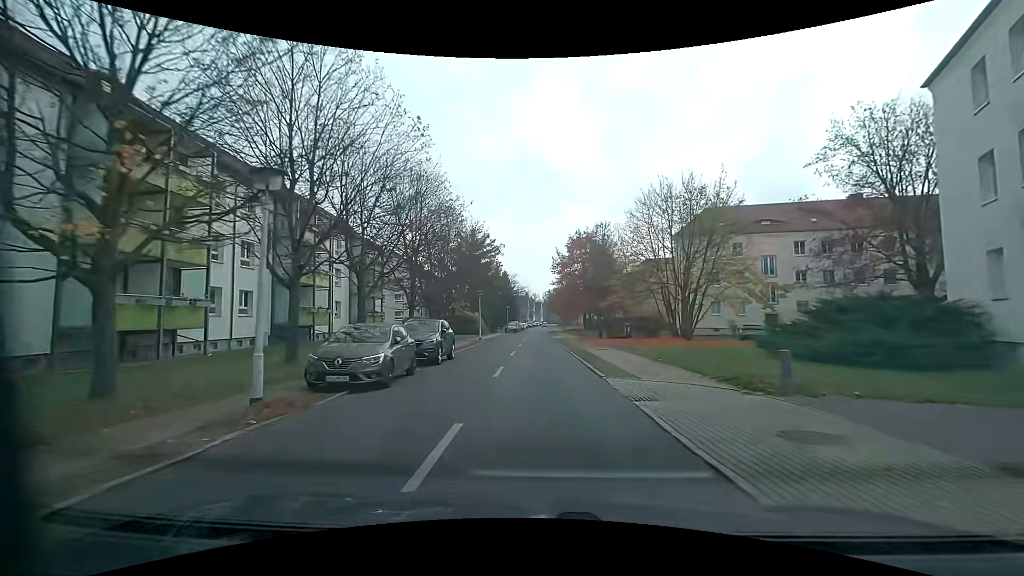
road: residential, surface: asphalt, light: Day
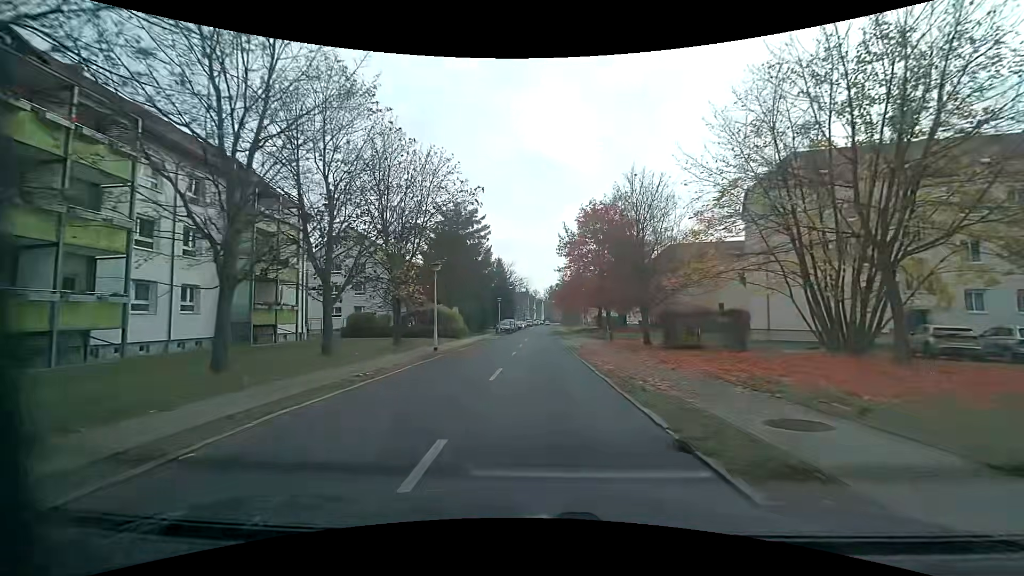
(0.0, +19.1) m; 0°
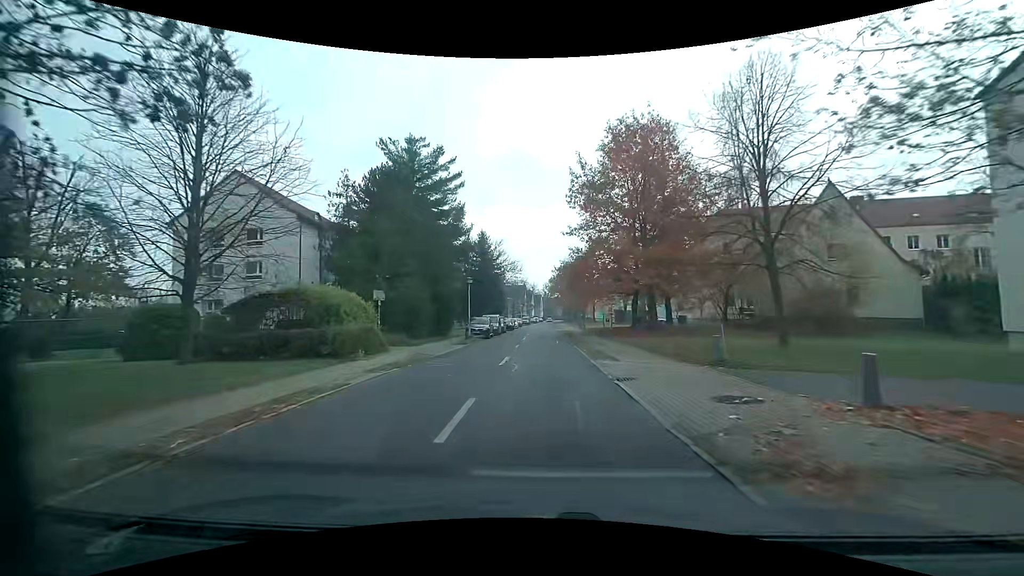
(+0.1, +24.3) m; 0°
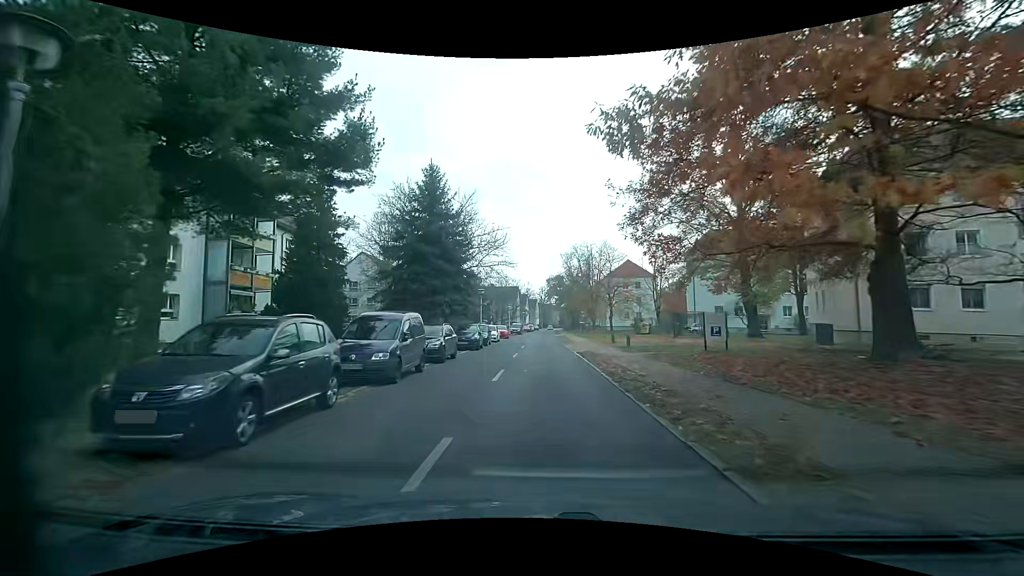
(+0.2, +29.6) m; +1°
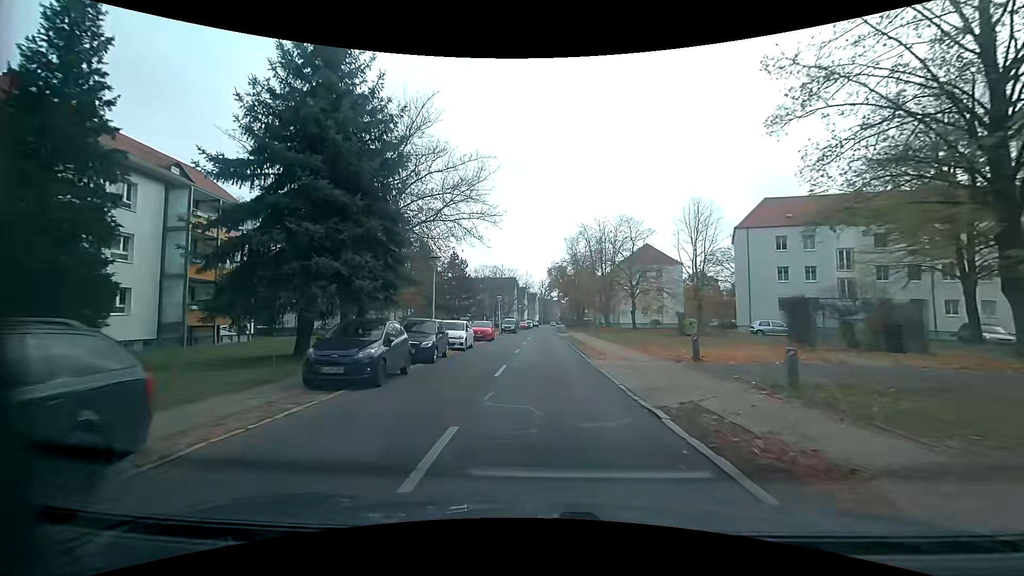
(+0.2, +17.7) m; -1°
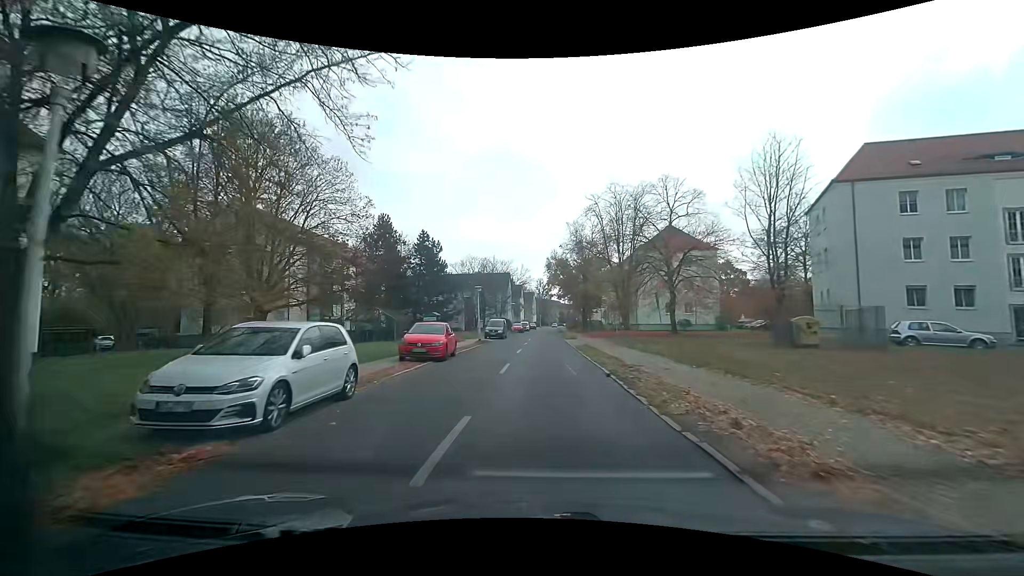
(+0.4, +17.2) m; +2°
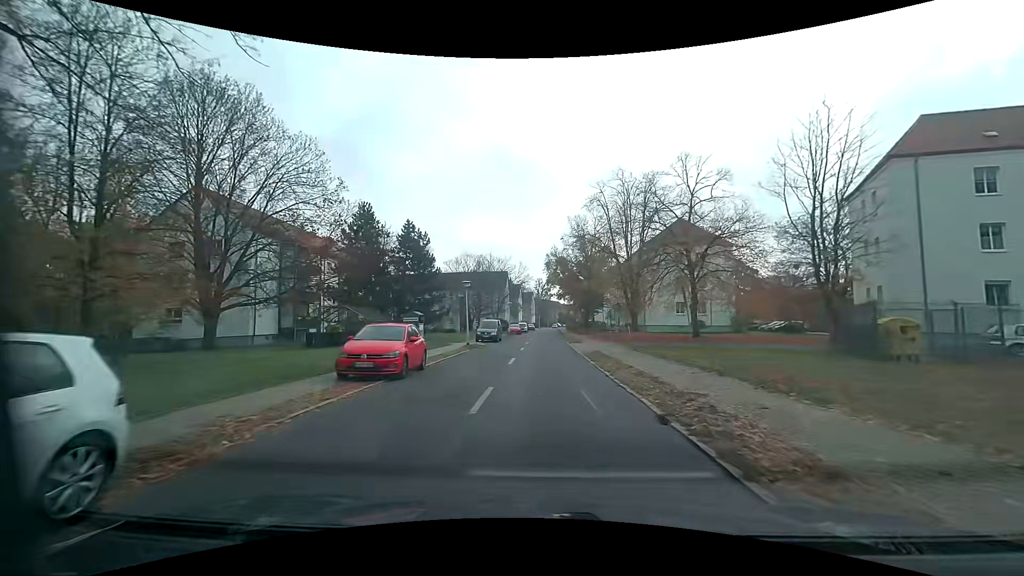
(0.0, +5.6) m; 0°
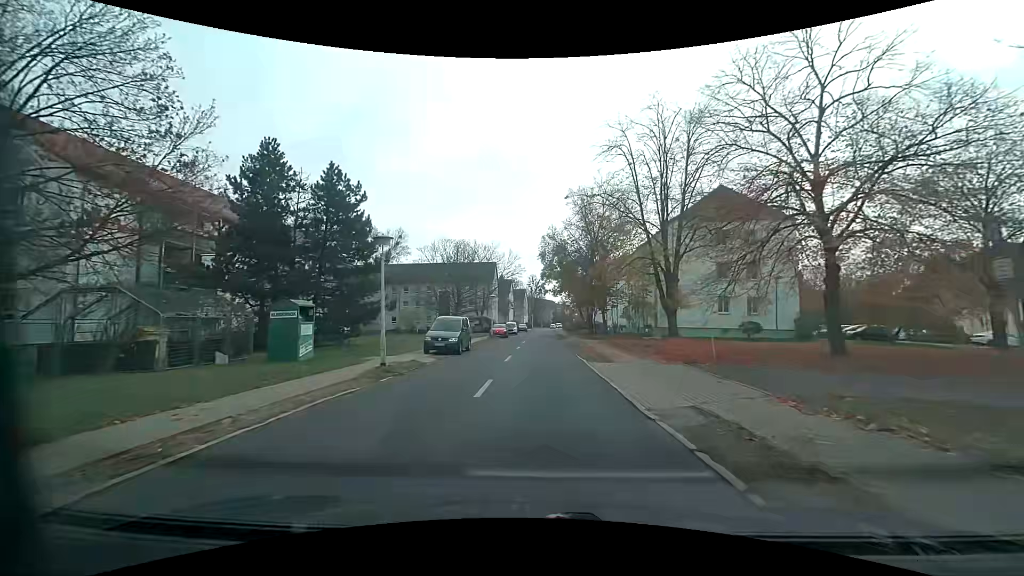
(0.0, +16.2) m; 0°
(0, +10) (0, +20) (0, +30) (0, +40) (0, +50) (0, +60) (+1, +70) (+1, +80) (+1, +90) (+1, +100) m
